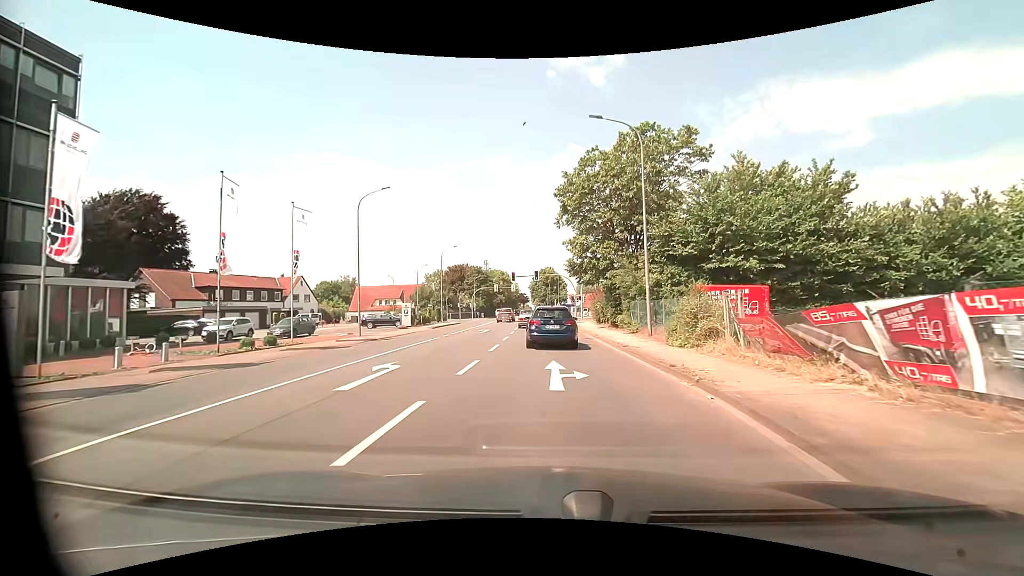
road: tertiary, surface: asphalt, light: Day
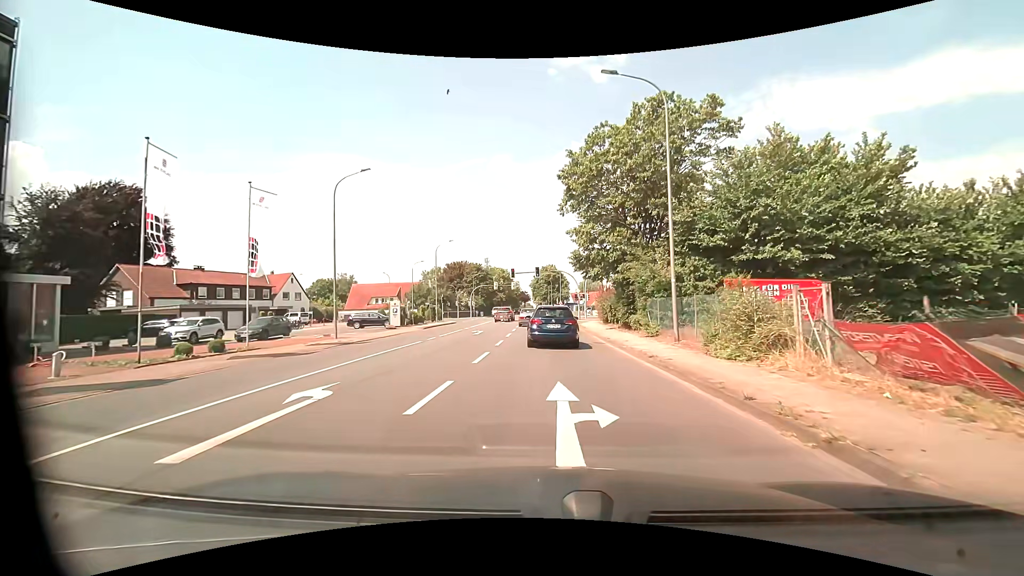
(0.0, +3.9) m; 0°
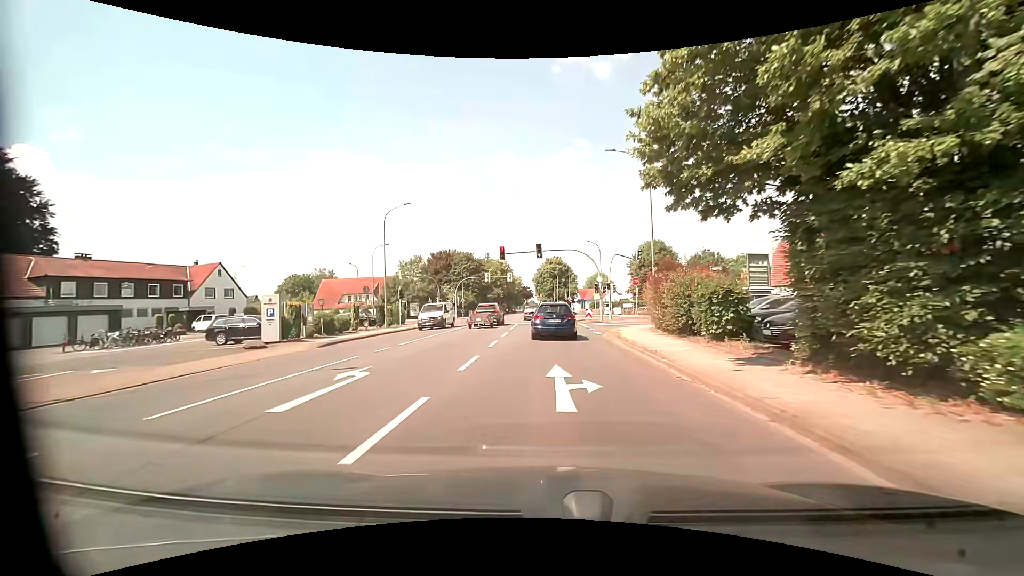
(-0.1, +20.2) m; 0°
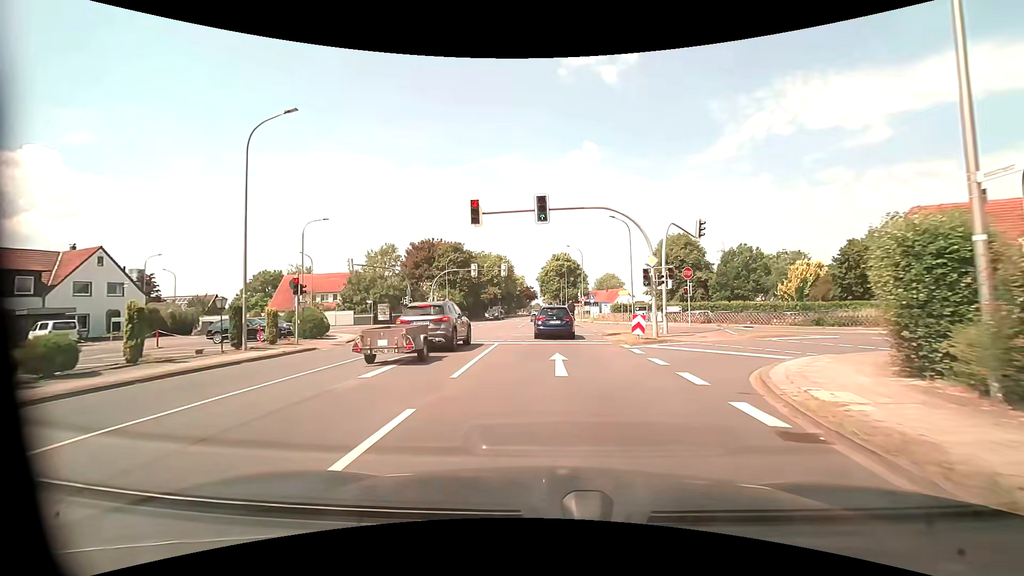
(-0.1, +18.9) m; -1°
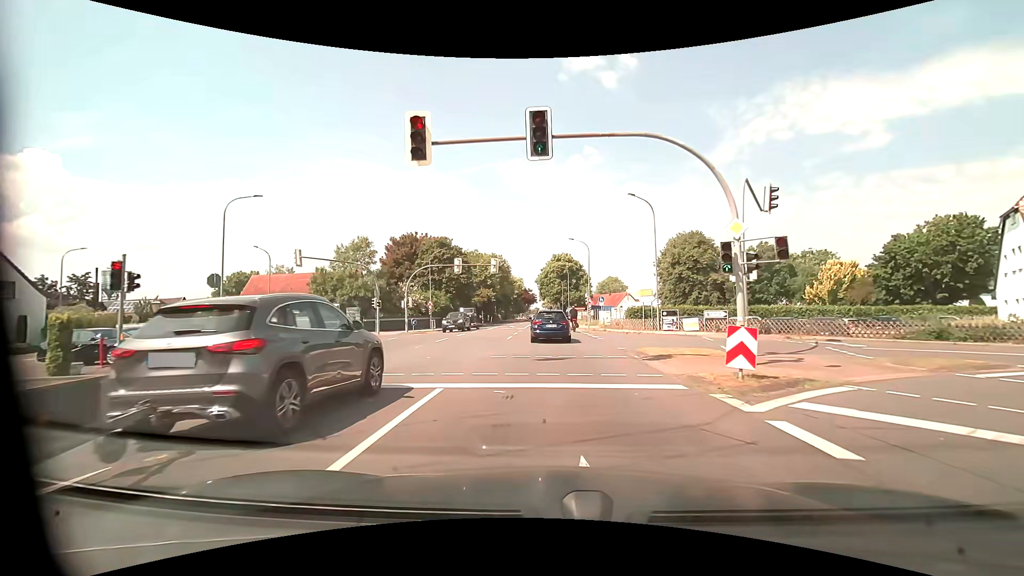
(0.0, +10.3) m; 0°
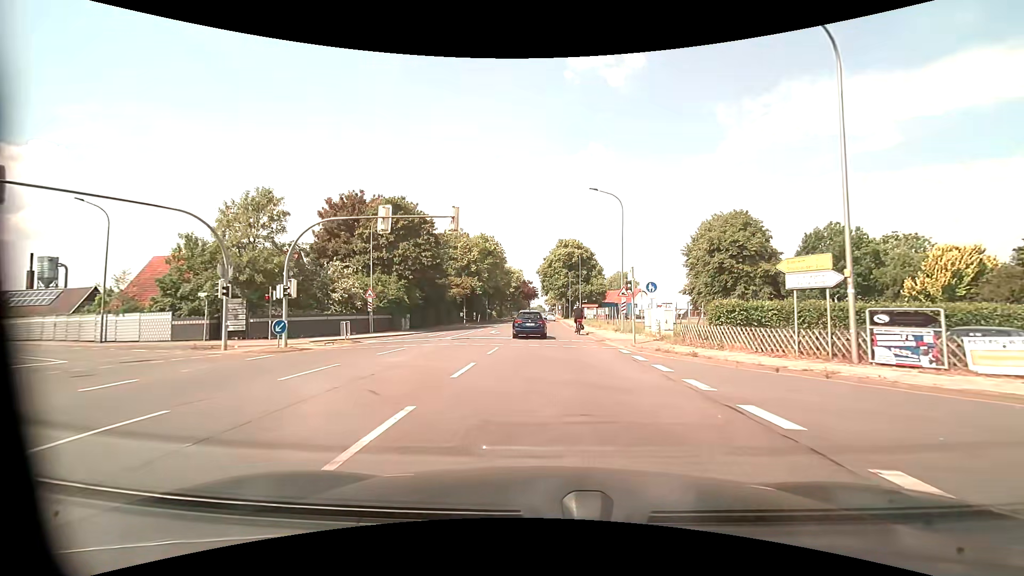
(0.0, +21.8) m; 0°
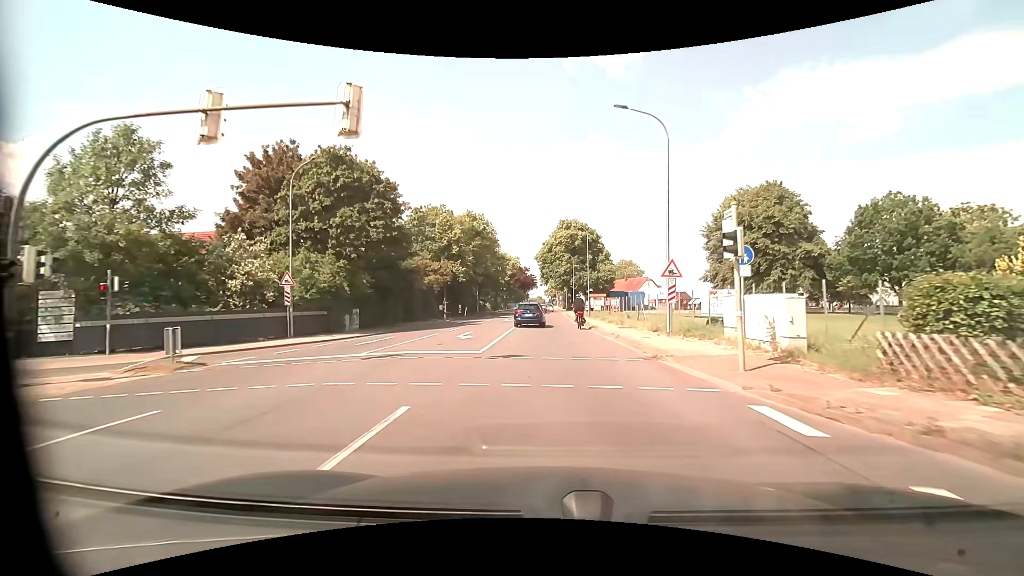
(0.0, +12.6) m; 0°
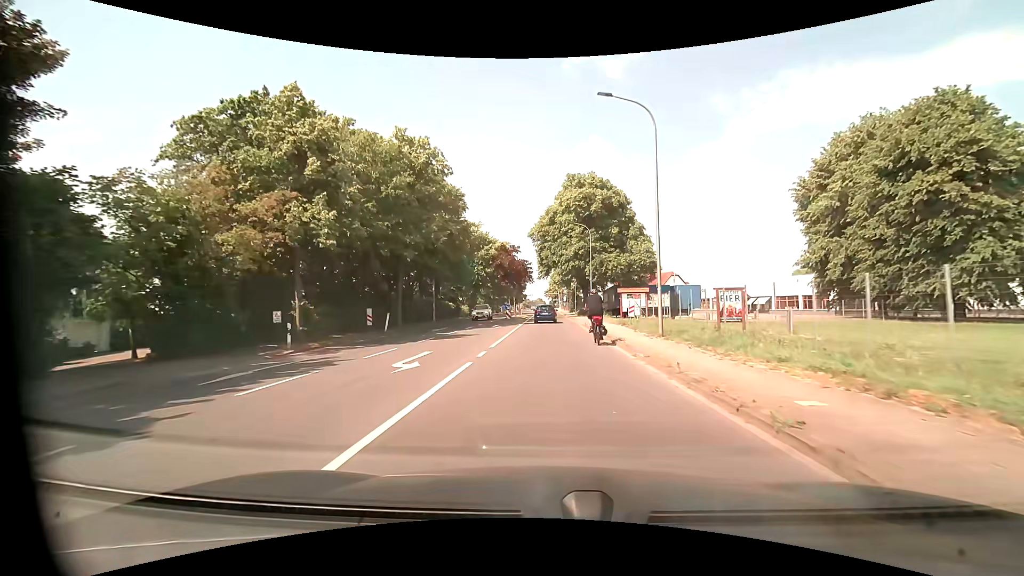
(+0.1, +31.2) m; 0°
(0, +10) (0, +20) (0, +30) (0, +40) (0, +50) (0, +60) (0, +70) (0, +80) (-1, +90) (-1, +100) m
